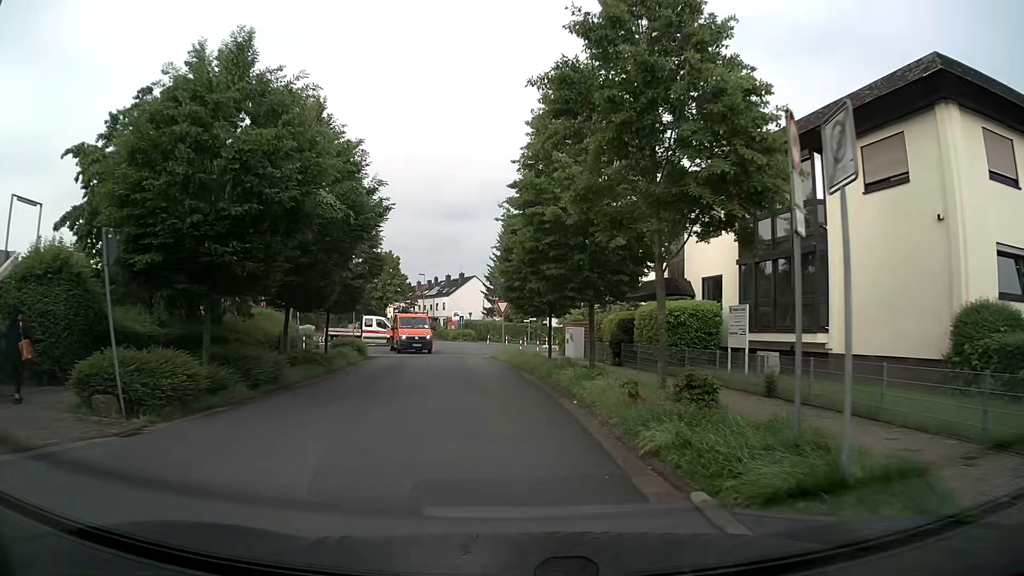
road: residential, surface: asphalt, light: Day
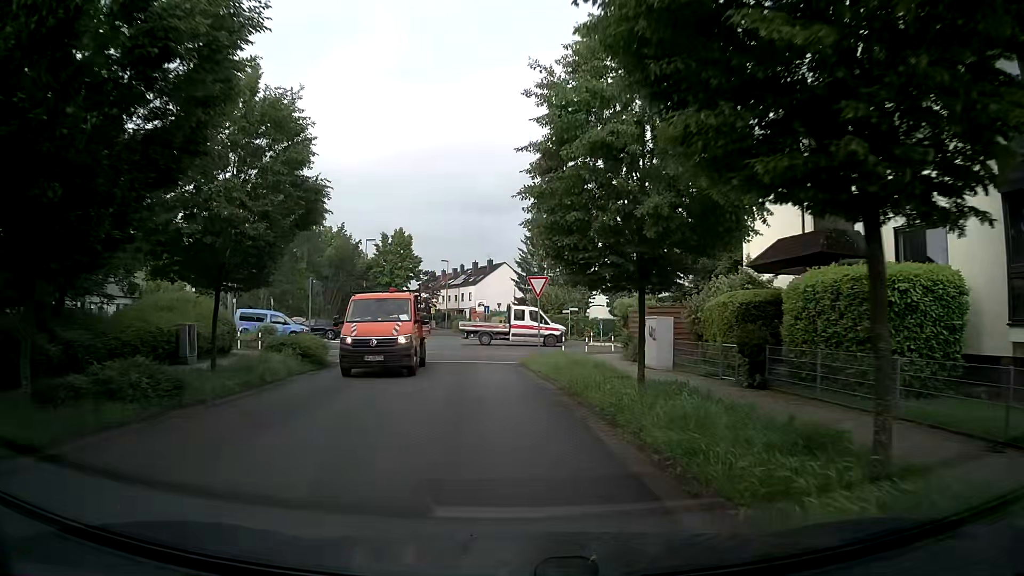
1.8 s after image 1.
(-0.3, +12.9) m; -3°
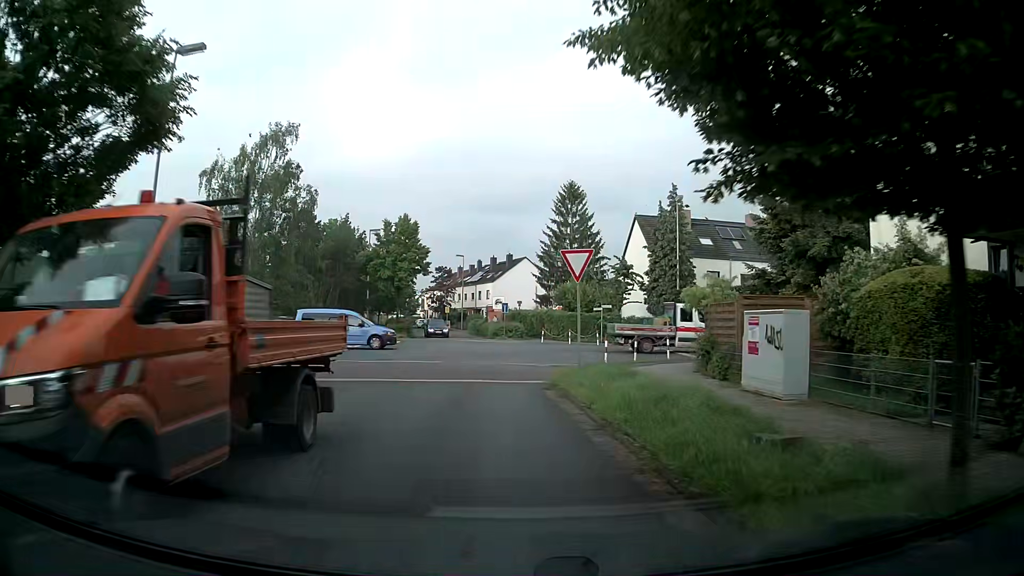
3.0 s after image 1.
(-0.1, +8.2) m; -3°
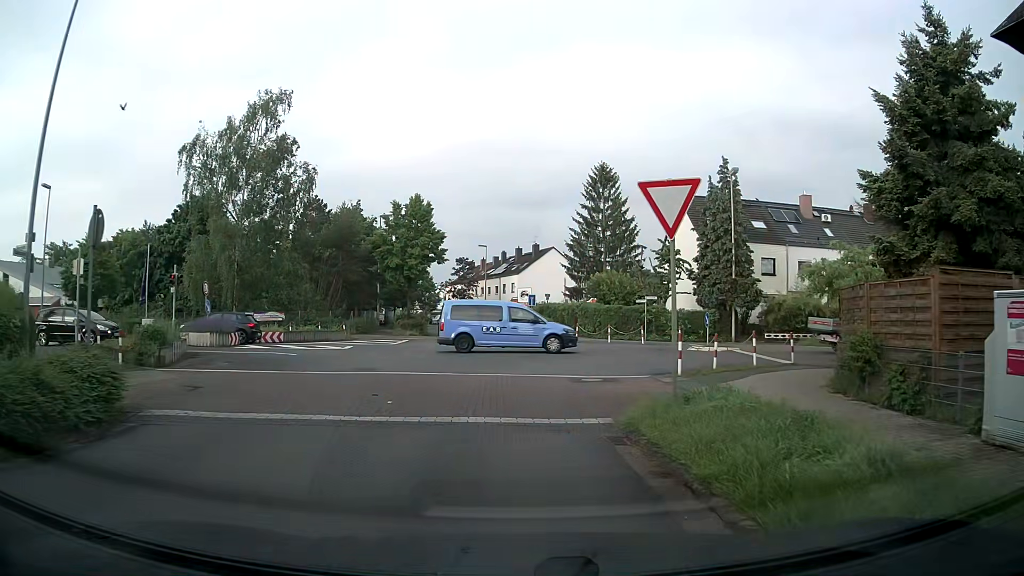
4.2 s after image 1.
(0.0, +6.7) m; -2°
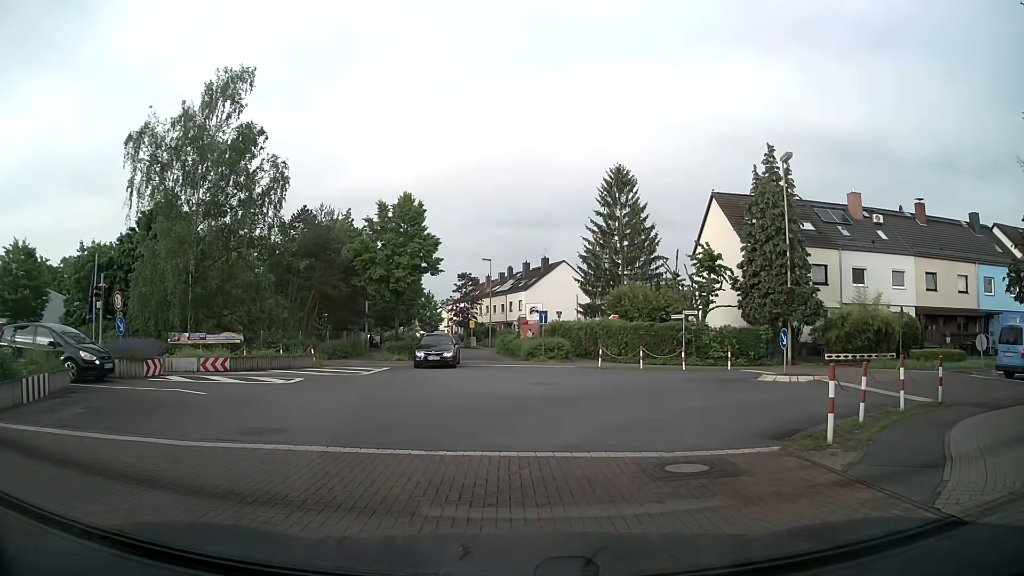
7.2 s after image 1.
(0.0, +7.3) m; -2°
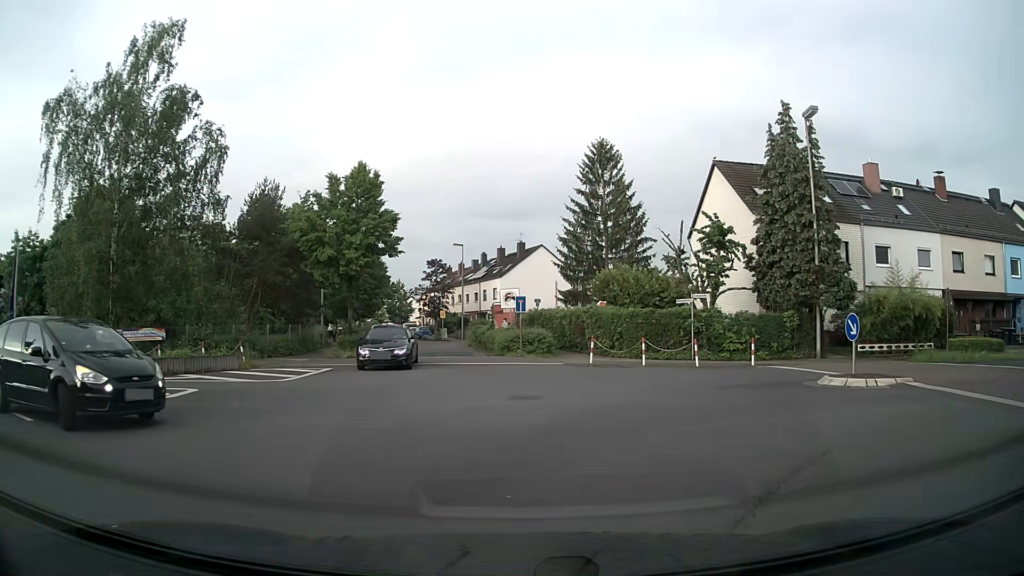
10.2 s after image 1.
(+0.3, +6.0) m; +4°
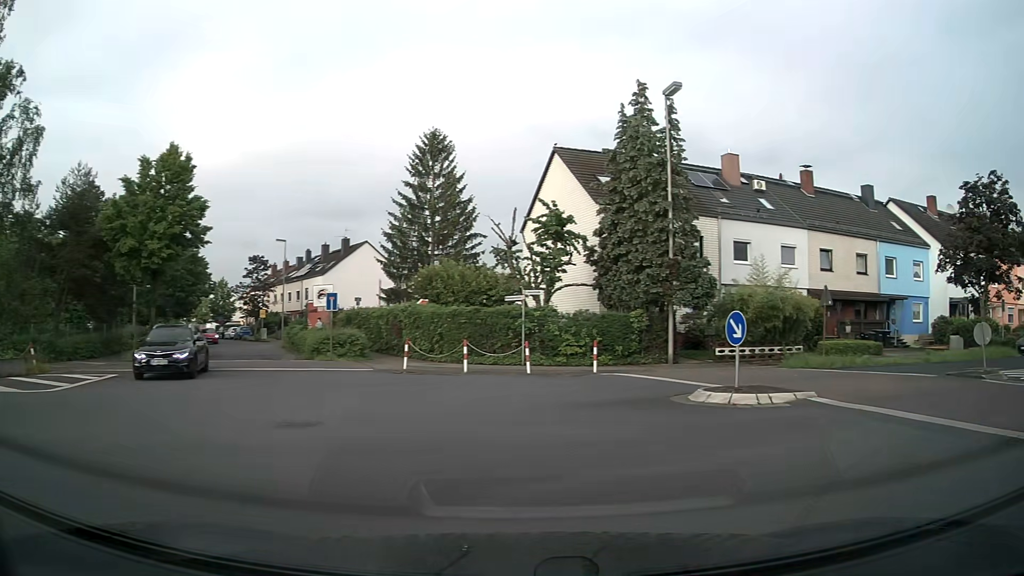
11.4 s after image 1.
(+0.3, +3.5) m; +14°
